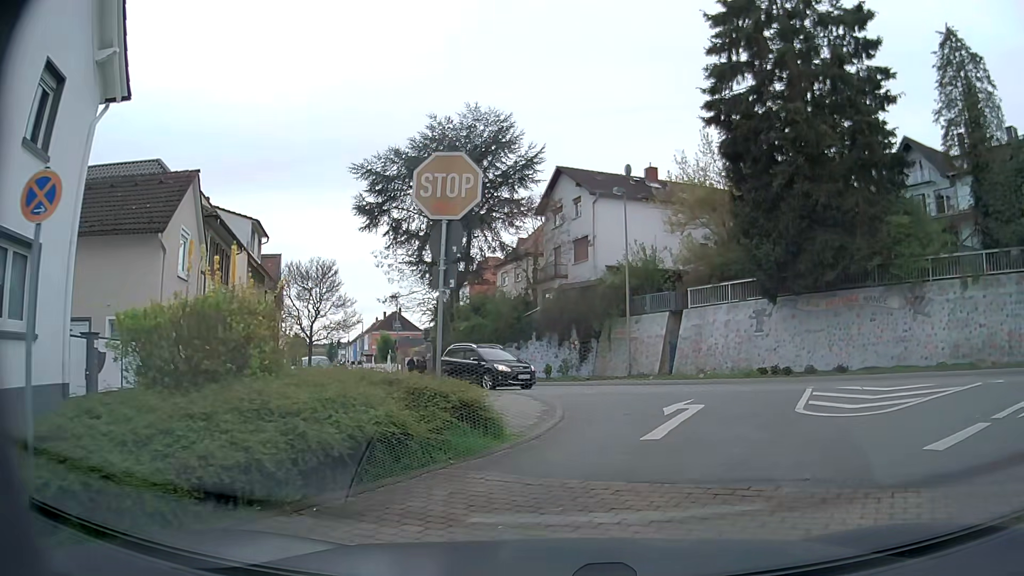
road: residential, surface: asphalt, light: Day
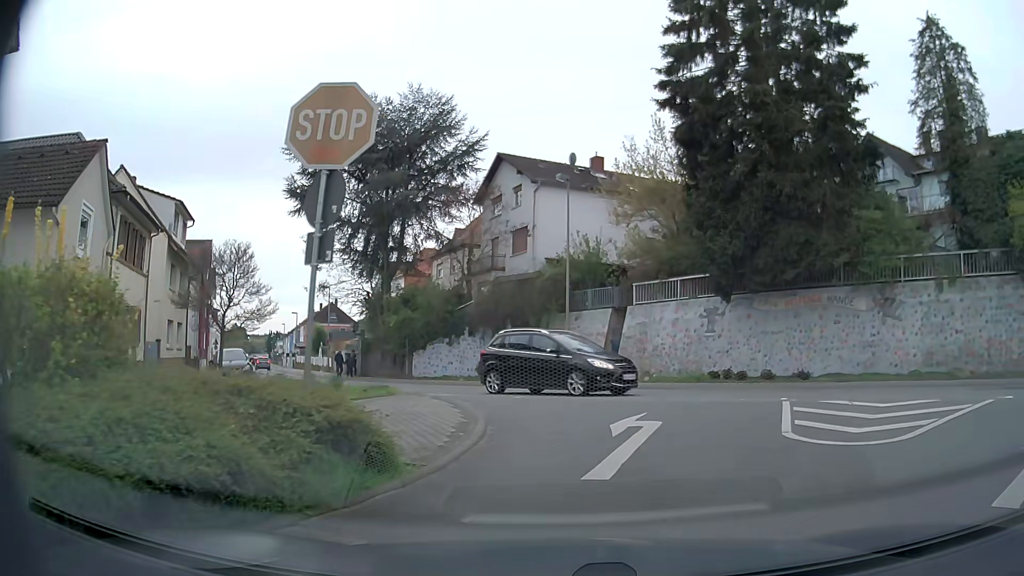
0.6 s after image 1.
(+0.1, +2.4) m; +5°
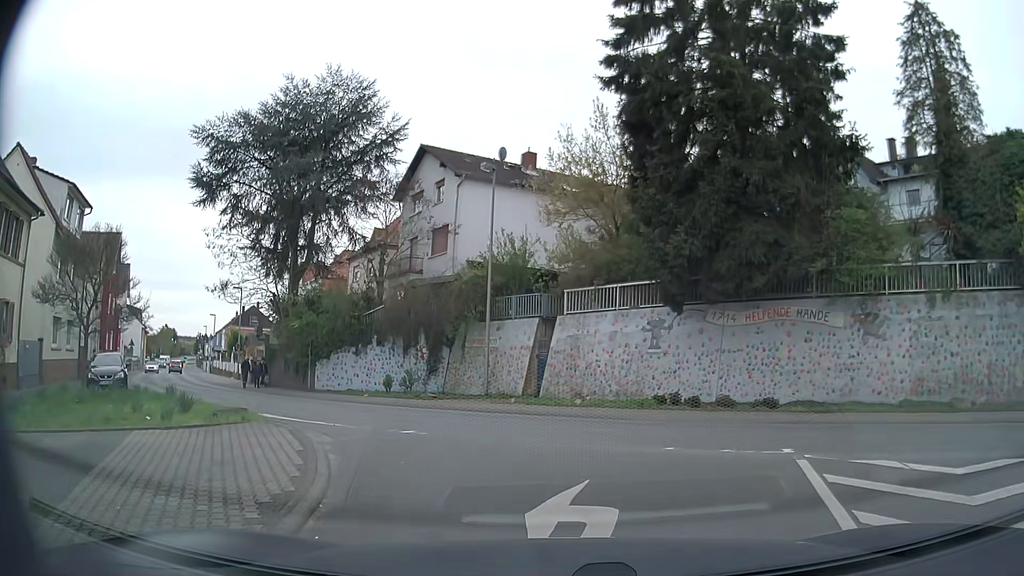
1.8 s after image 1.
(+0.4, +4.1) m; +9°
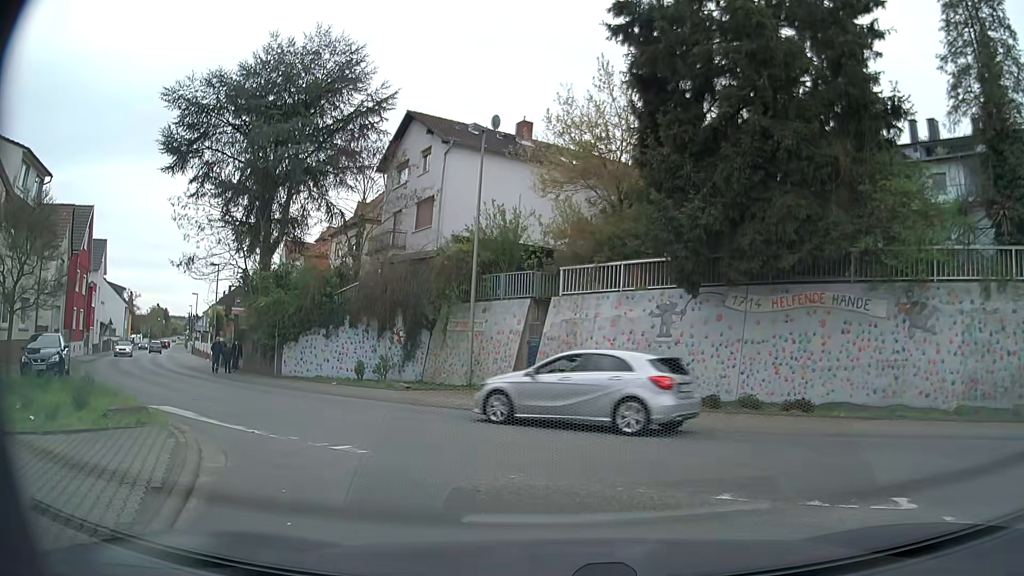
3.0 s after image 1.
(0.0, +3.3) m; 0°
(-1, +10) (-6, +18) (-13, +26) (-20, +33) (-26, +41) (-31, +49) (-37, +58) (-42, +66) (-48, +75) (-53, +83) m
